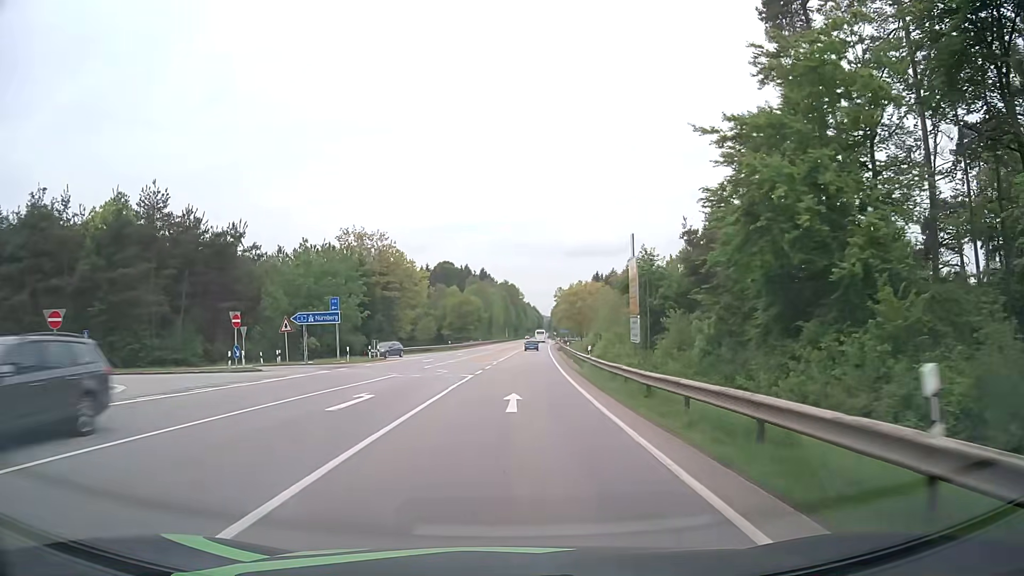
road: secondary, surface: asphalt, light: Day
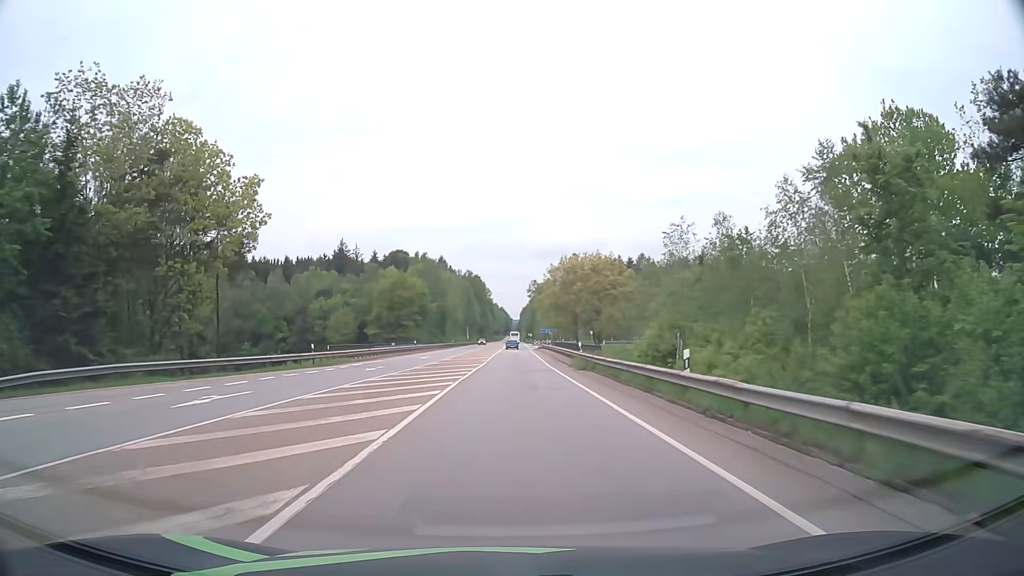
(+1.8, +53.9) m; +3°
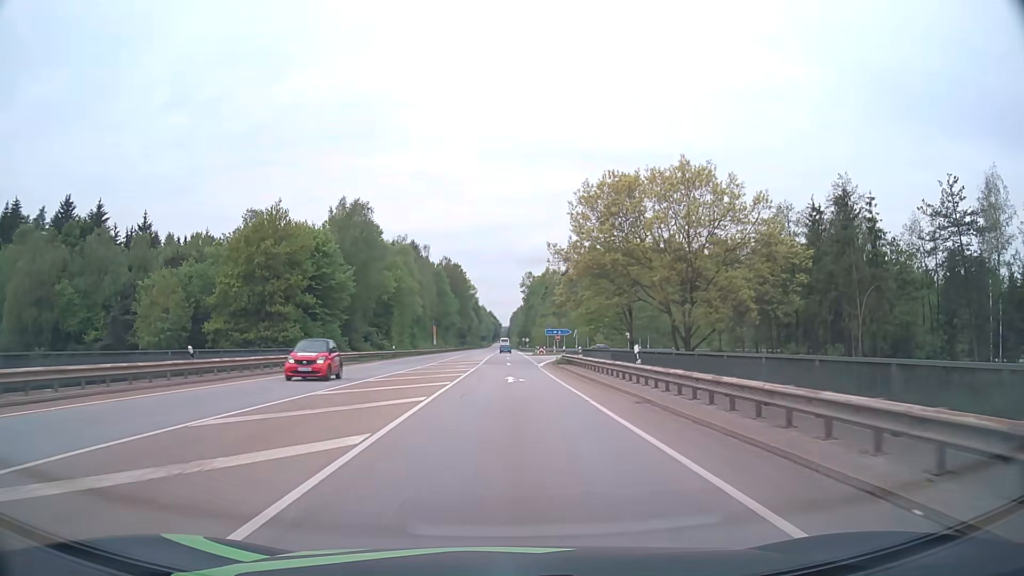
(+0.4, +53.6) m; +1°
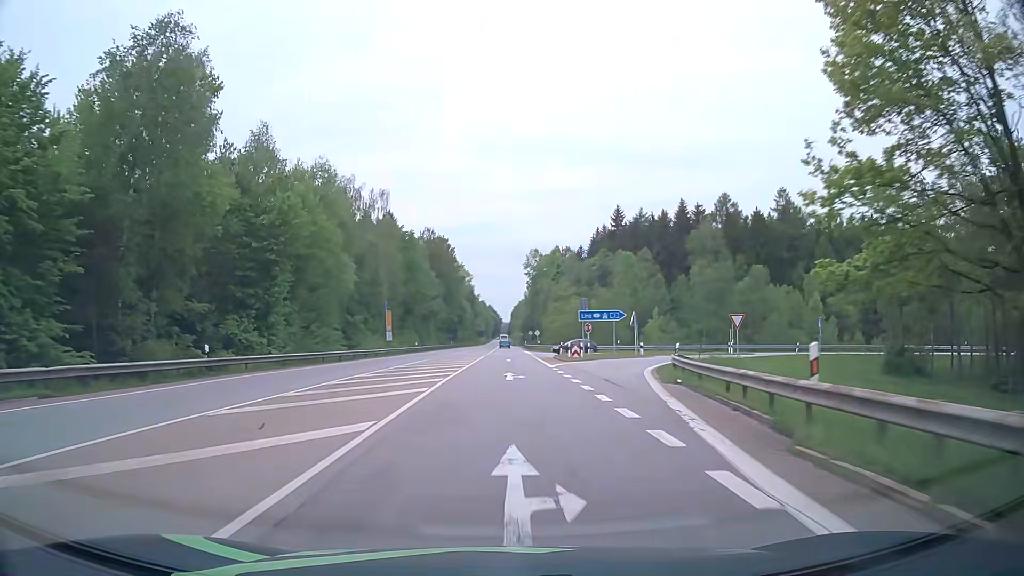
(+0.1, +42.9) m; 0°
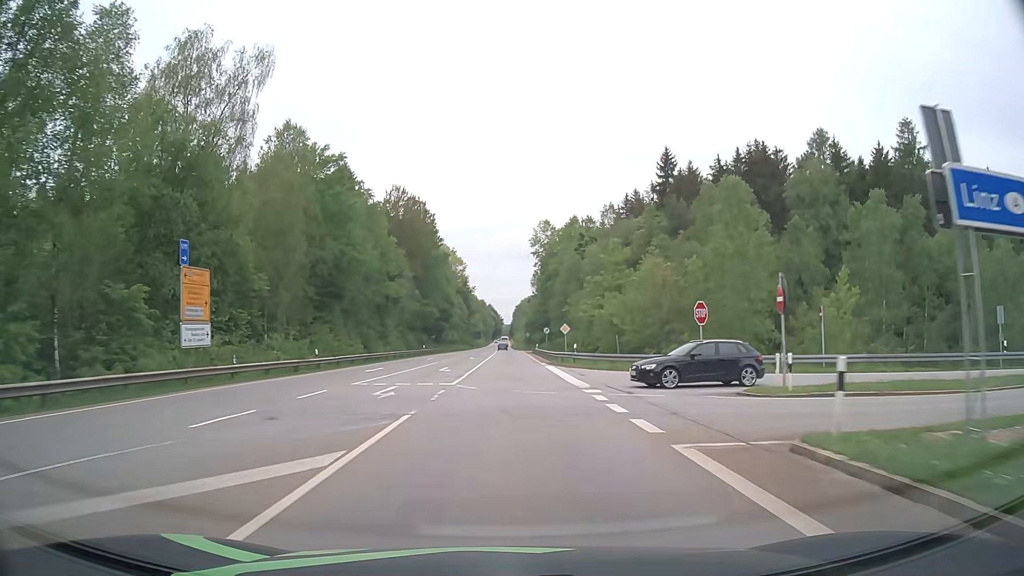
(0.0, +42.9) m; 0°
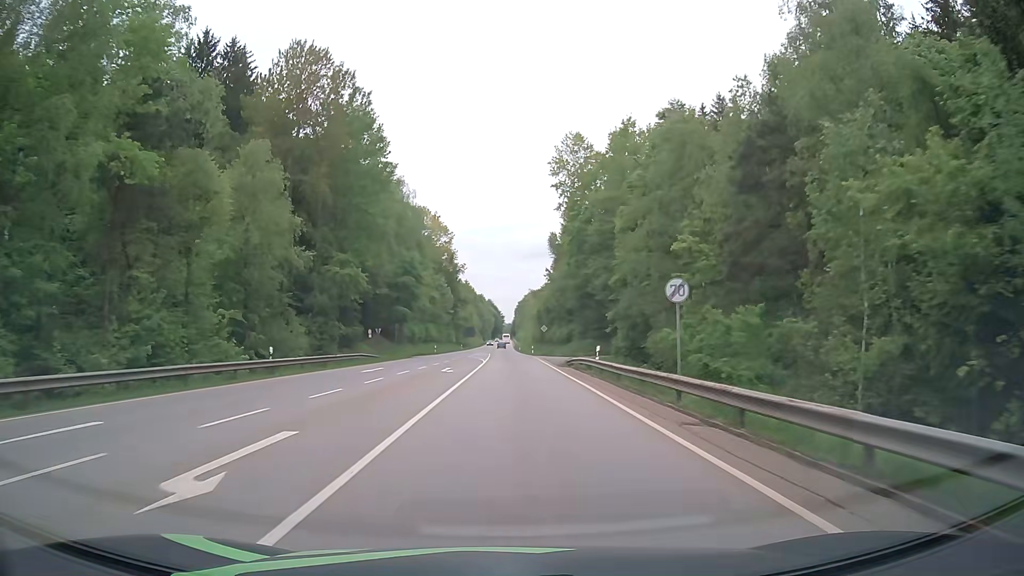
(-0.3, +53.8) m; 0°
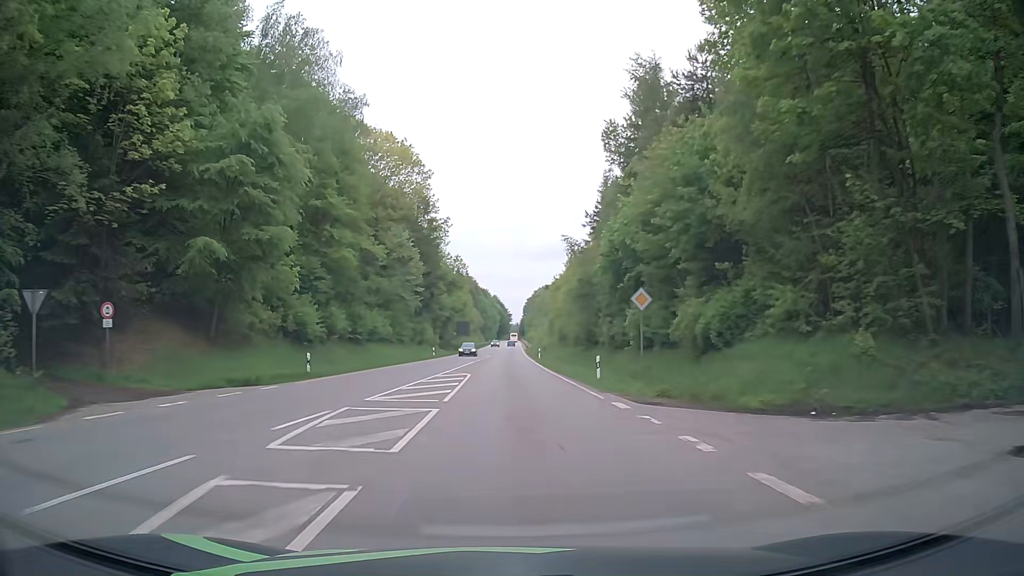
(-0.6, +53.8) m; -1°
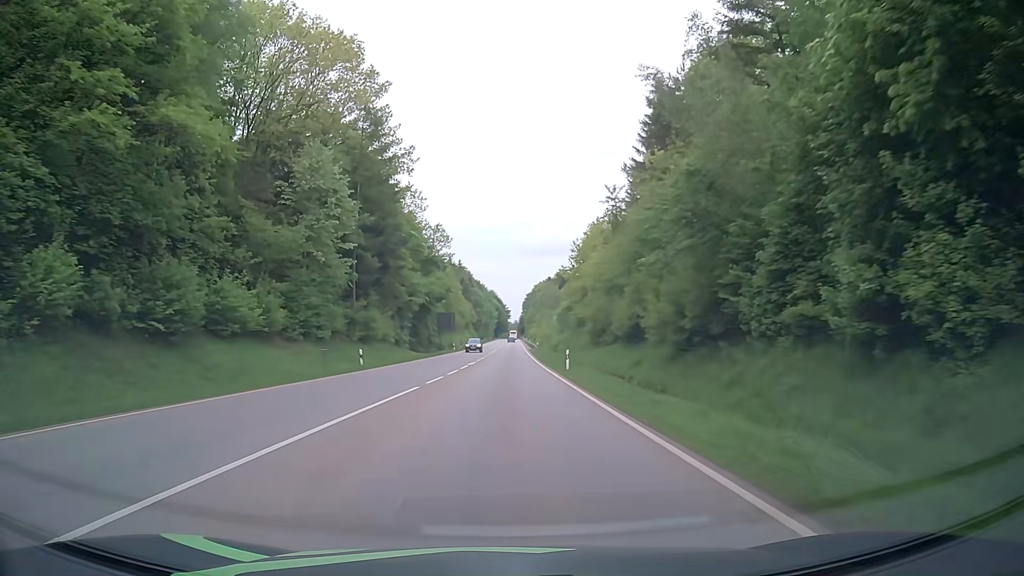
(+0.1, +32.3) m; +1°
(0, +10) (0, +20) (0, +30) (0, +40) (0, +50) (0, +60) (0, +70) (0, +80) (0, +90) (0, +100) m
